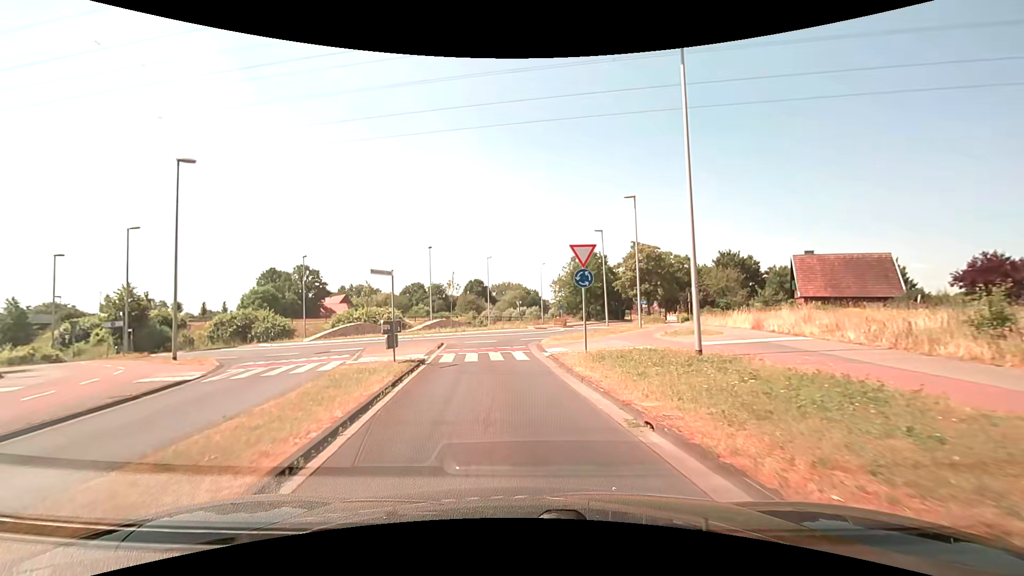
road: tertiary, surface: asphalt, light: Day
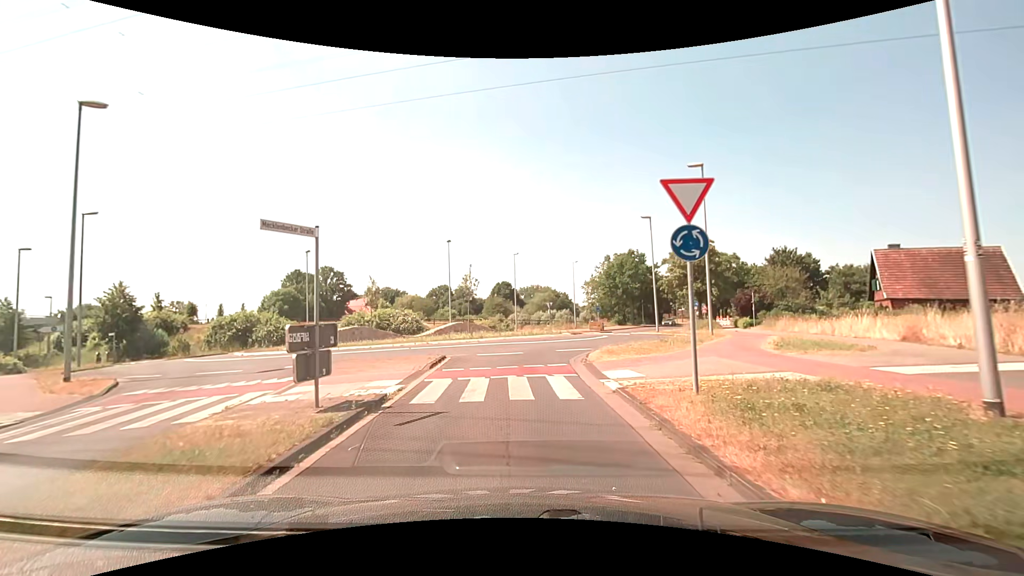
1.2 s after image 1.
(-0.3, +7.3) m; -4°
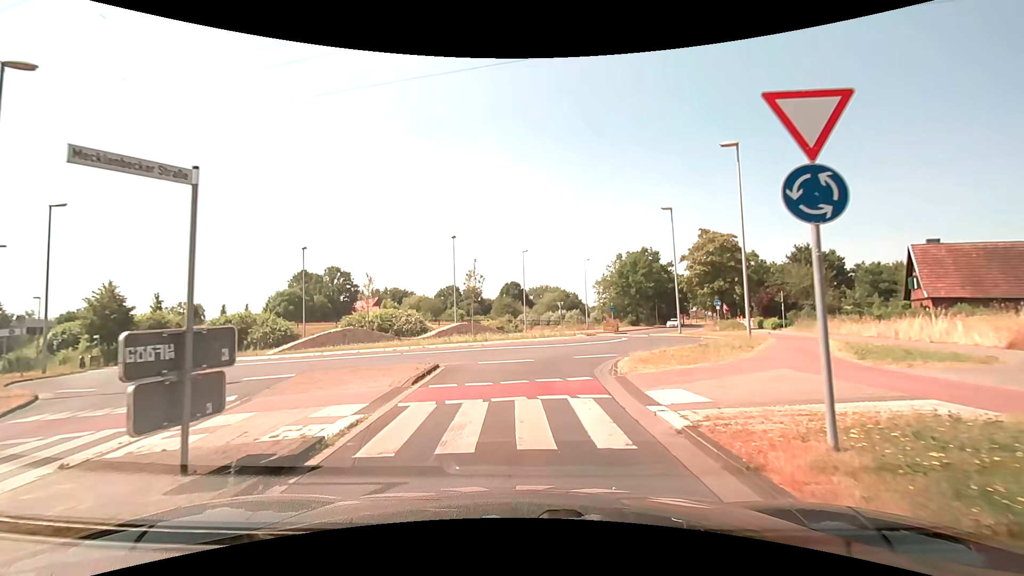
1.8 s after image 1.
(0.0, +3.0) m; -2°
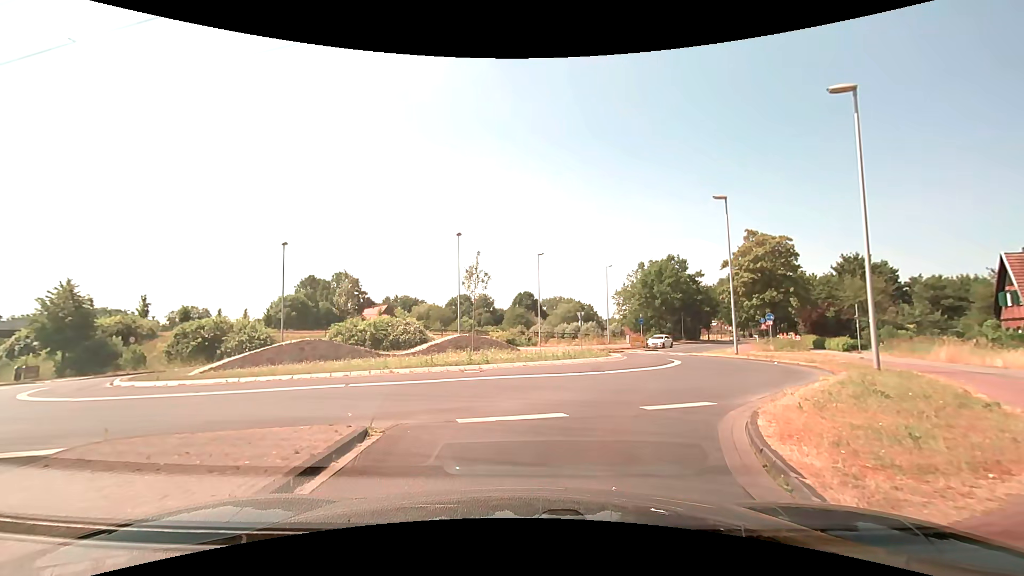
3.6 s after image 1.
(-0.1, +6.9) m; -2°
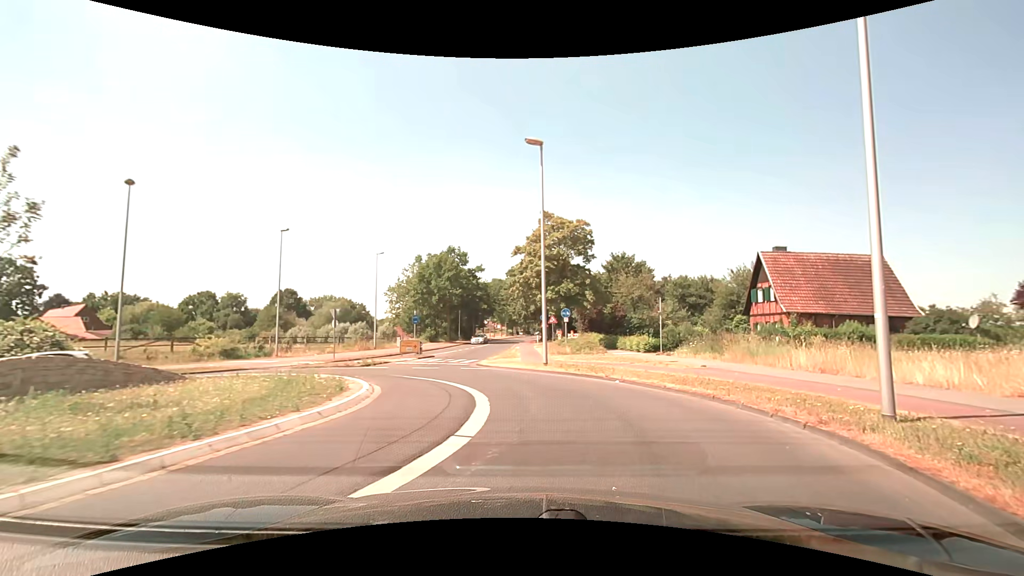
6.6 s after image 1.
(+1.9, +11.4) m; +25°
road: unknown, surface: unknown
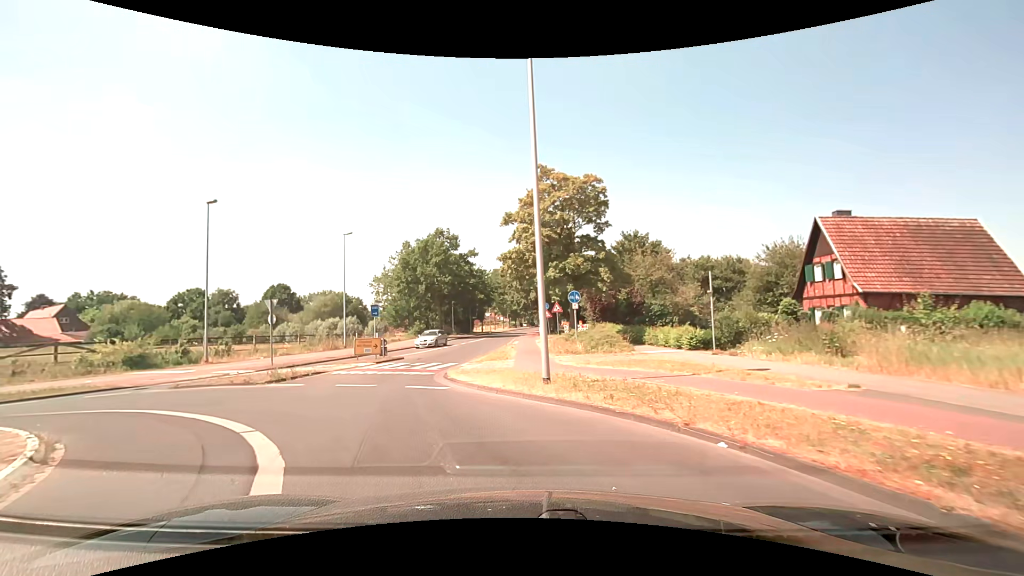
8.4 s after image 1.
(+0.7, +8.8) m; +1°
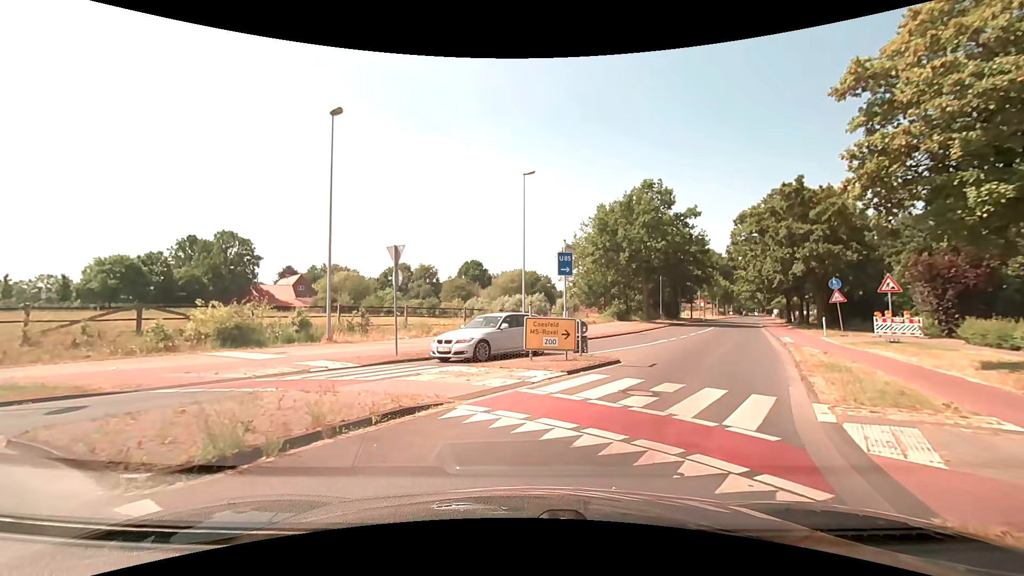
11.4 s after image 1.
(-3.2, +13.6) m; -21°
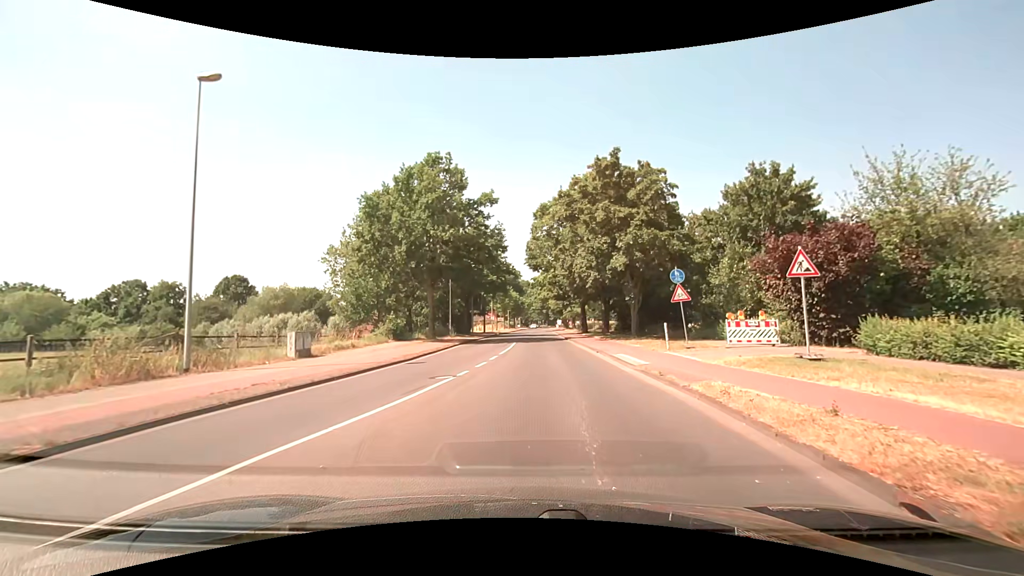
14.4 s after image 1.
(+3.0, +13.1) m; +23°
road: secondary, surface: asphalt
(0, +10) (+1, +20) (+1, +30) (+2, +40) (+2, +50) (+2, +60) (+3, +70) (+3, +80) (+4, +90) (+4, +100) m
